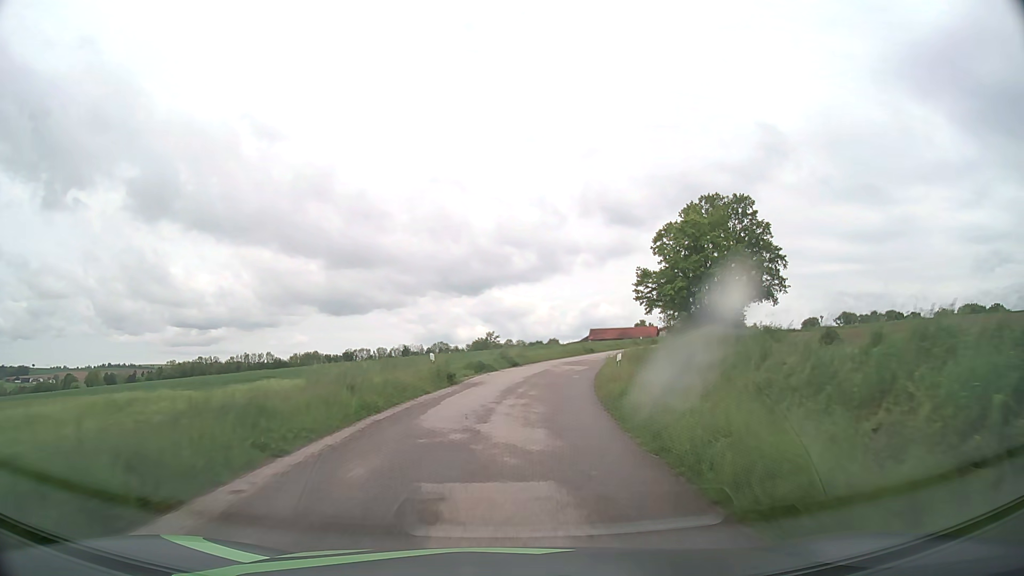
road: unclassified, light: Day
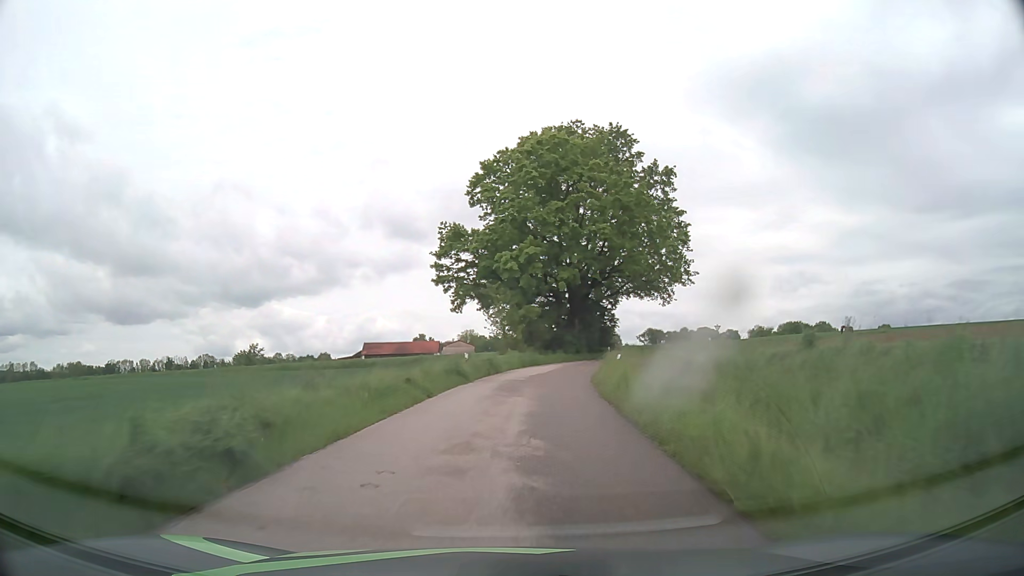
(+6.2, +45.1) m; +18°
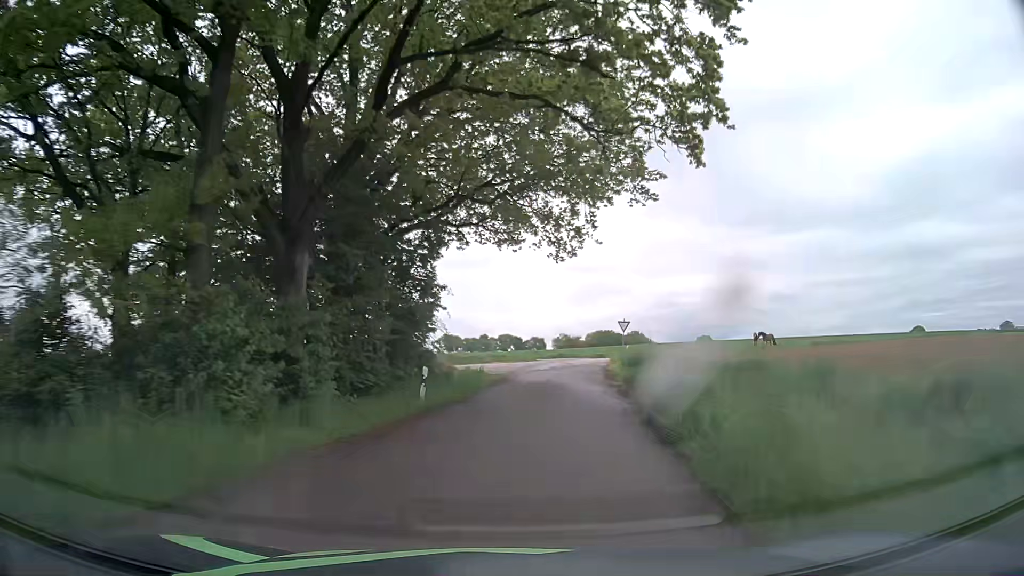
(+5.2, +41.1) m; +18°
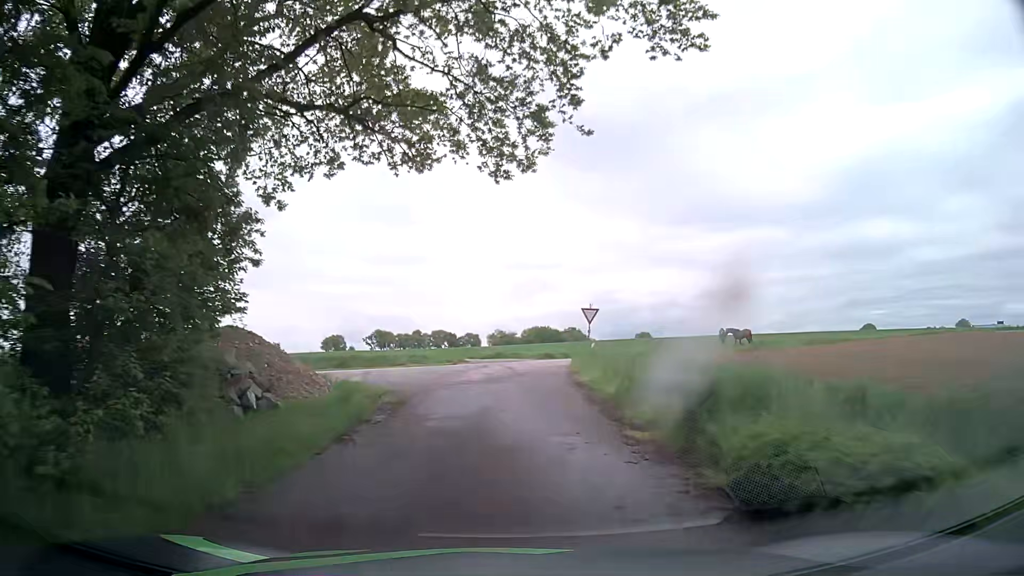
(+0.7, +13.2) m; +6°
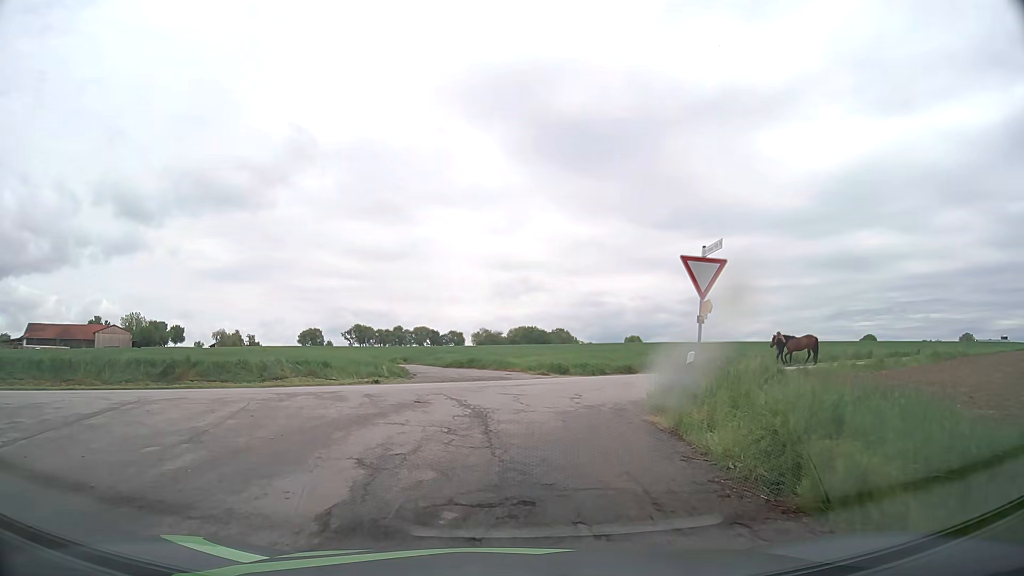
(+0.3, +19.3) m; +1°
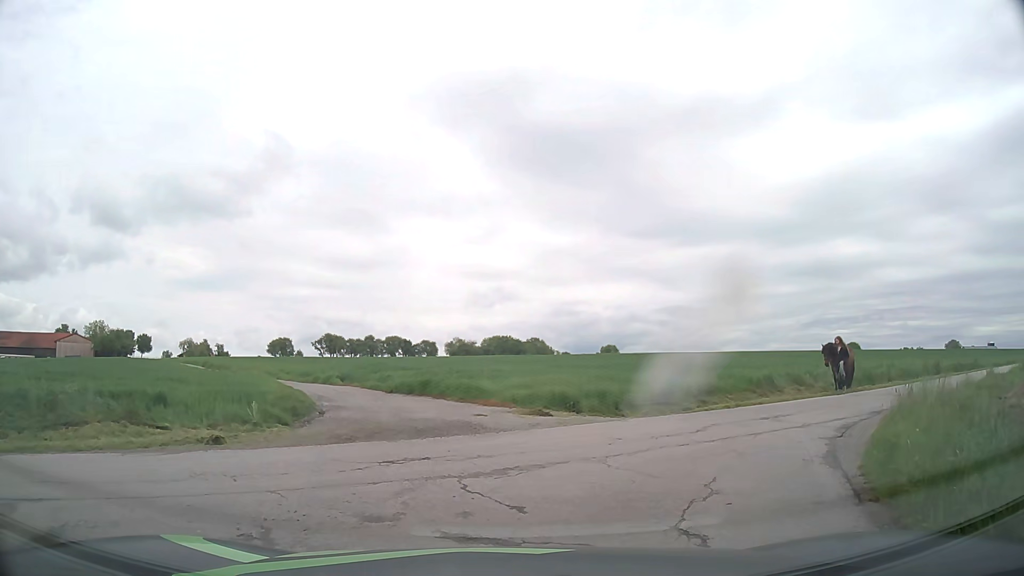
(0.0, +9.9) m; +2°
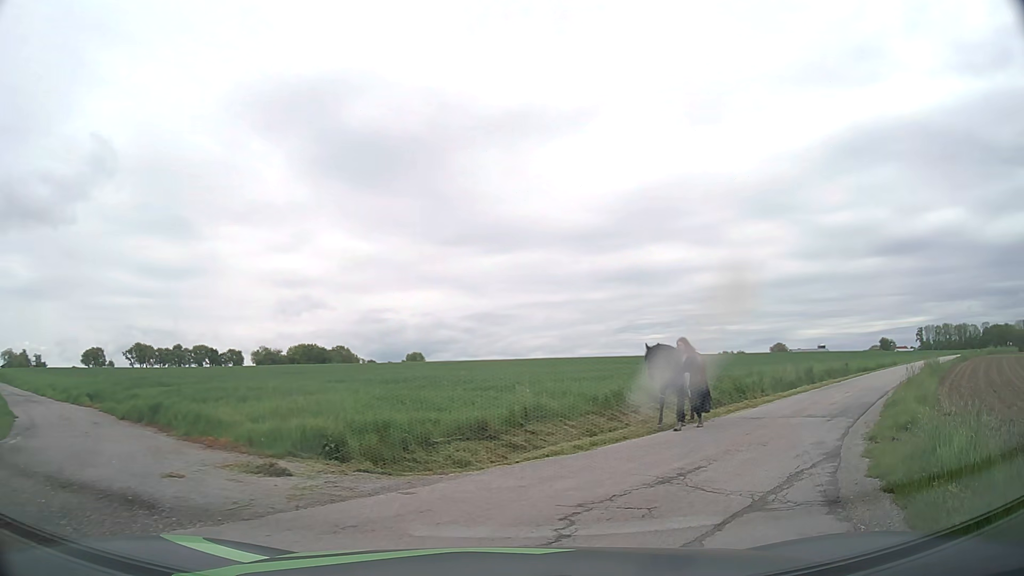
(+0.7, +5.8) m; +15°
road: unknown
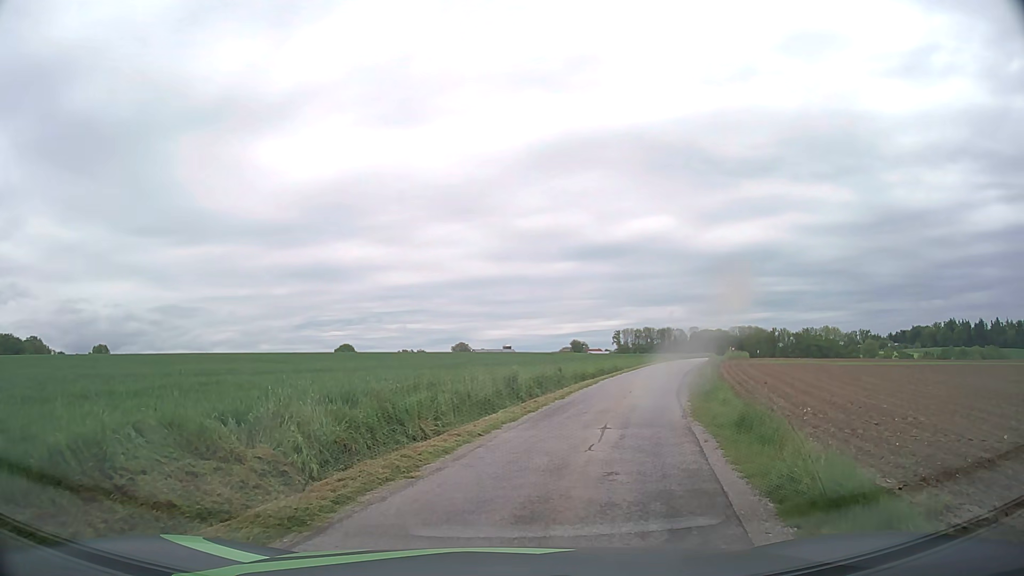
(+3.2, +9.6) m; +29°
(0, +10) (+2, +20) (+5, +29) (+8, +39) (+11, +48) (+15, +58) (+19, +67) (+23, +76) (+27, +85) (+30, +95) m
